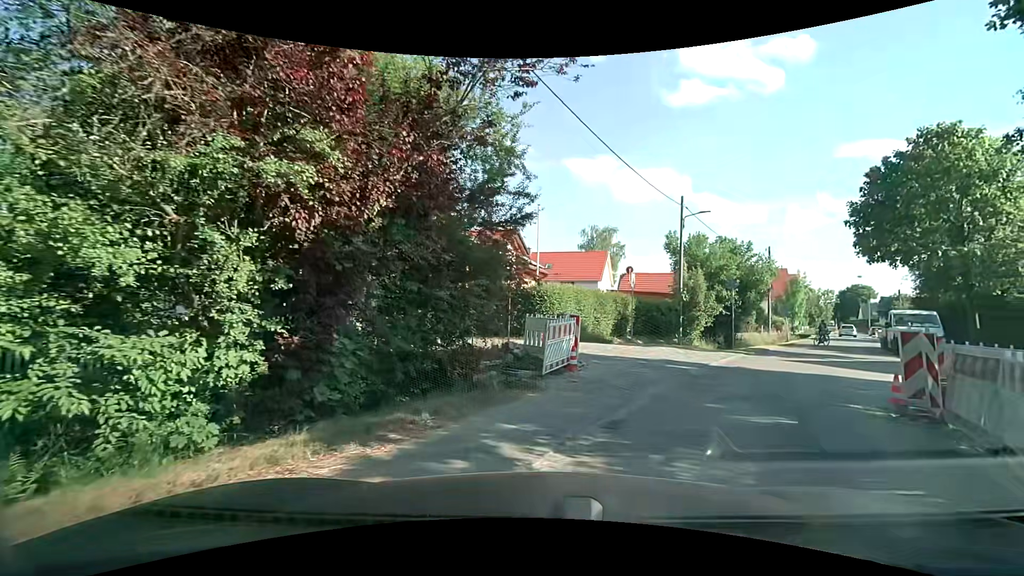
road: tertiary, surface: asphalt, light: Day
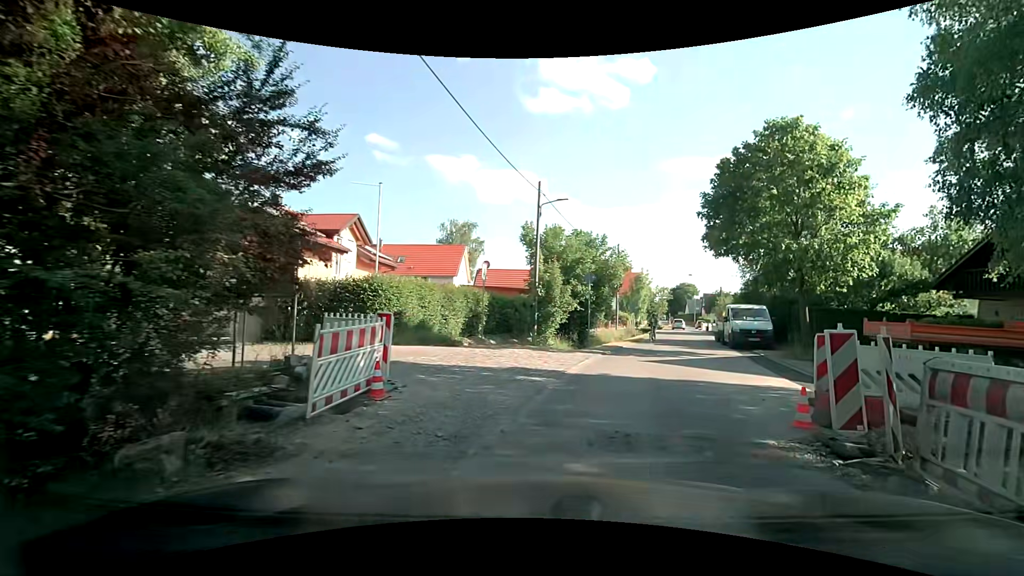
(+0.5, +3.7) m; +14°
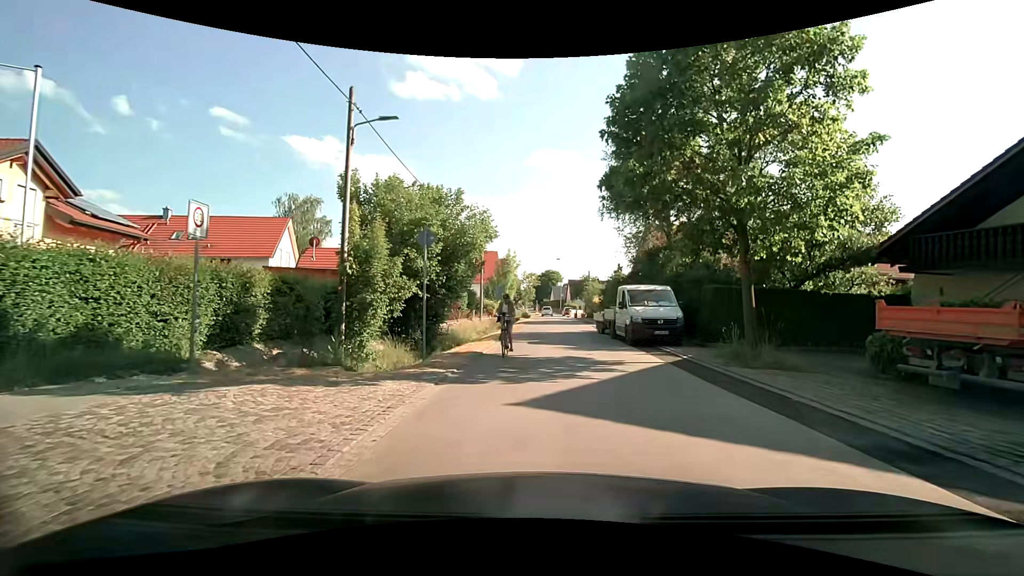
(+1.5, +9.0) m; +16°
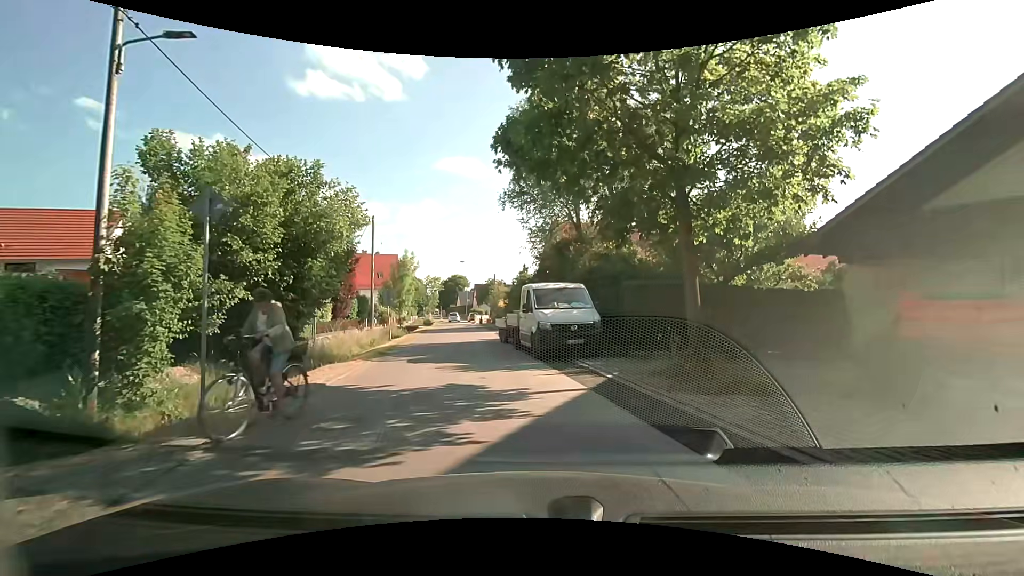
(+0.5, +4.4) m; +11°
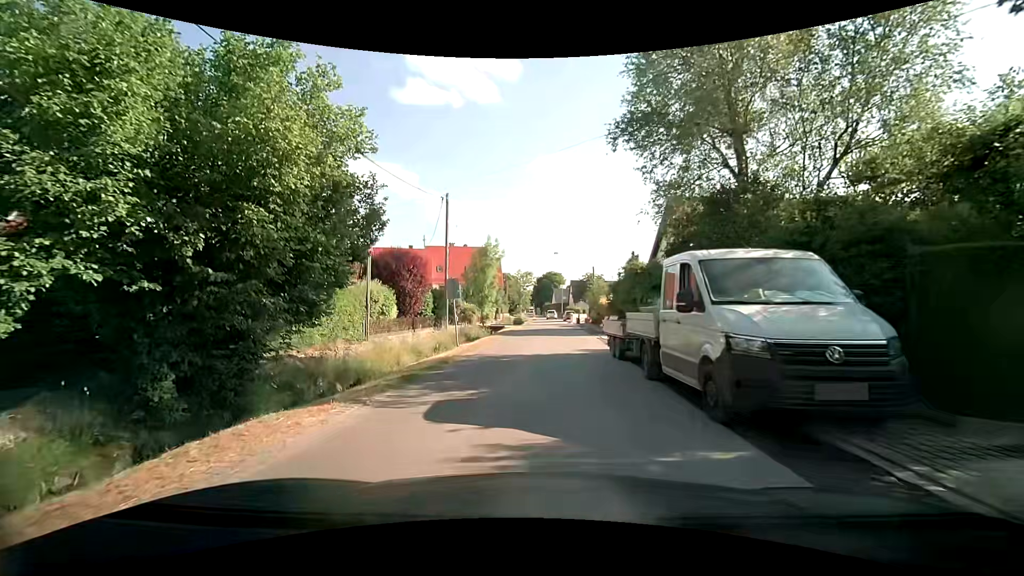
(-0.5, +8.3) m; -10°
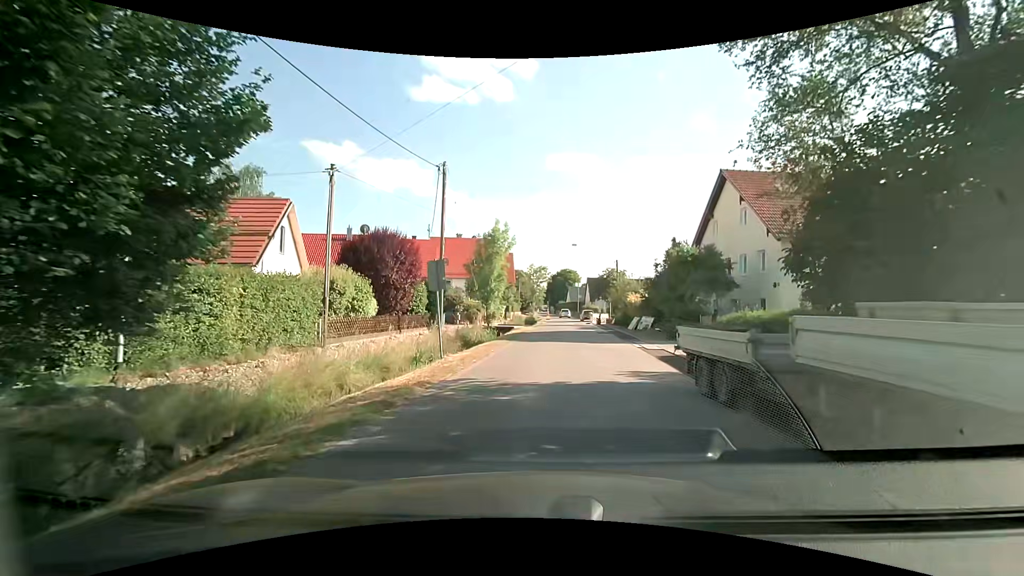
(-0.2, +6.8) m; -1°
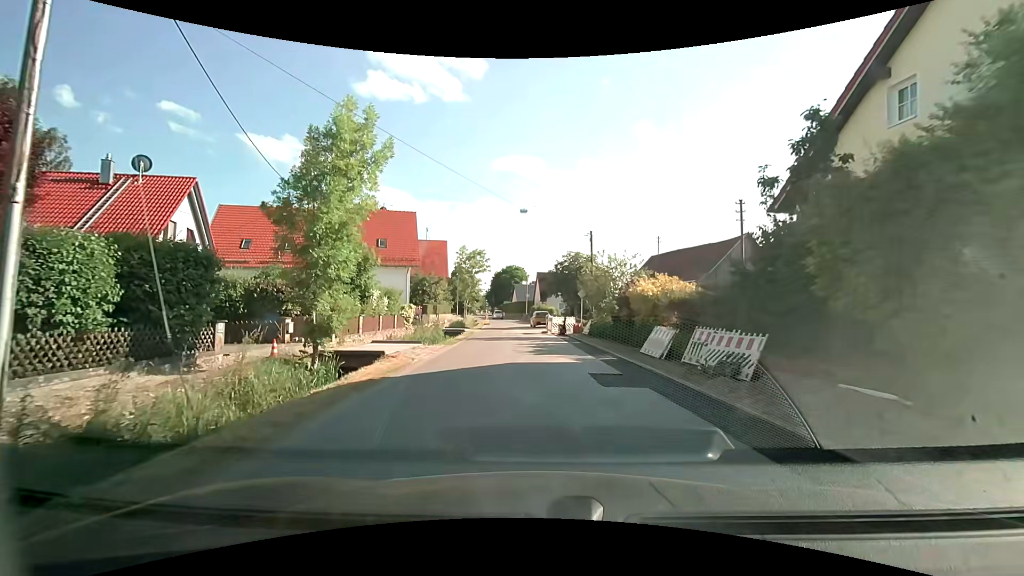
(+0.9, +20.0) m; +6°
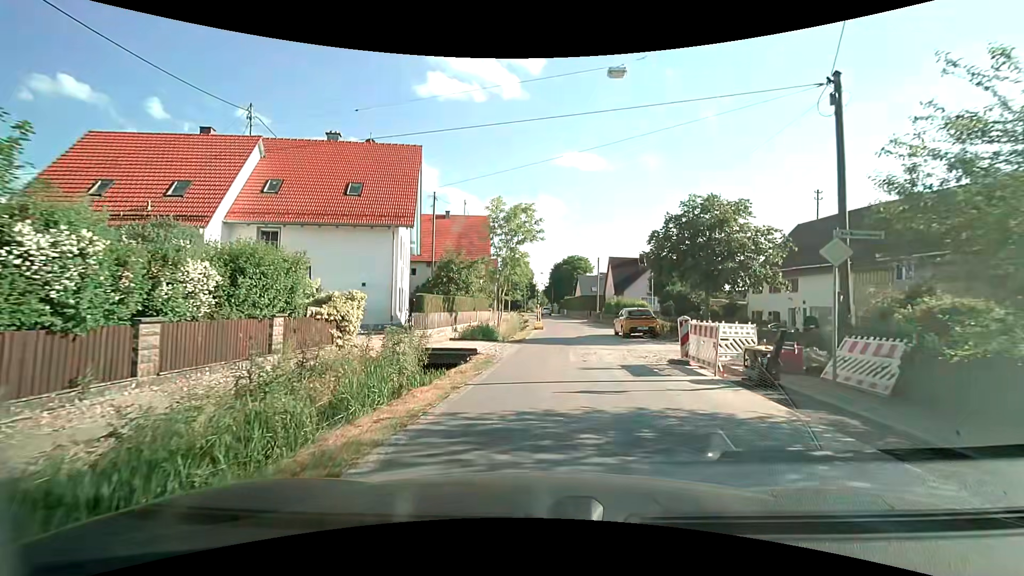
(-1.3, +20.3) m; -7°
(0, +10) (0, +20) (+2, +30) (+3, +40) (+3, +50) (+3, +60) (+3, +70) (+3, +80) (+2, +90) (+2, +100) m
